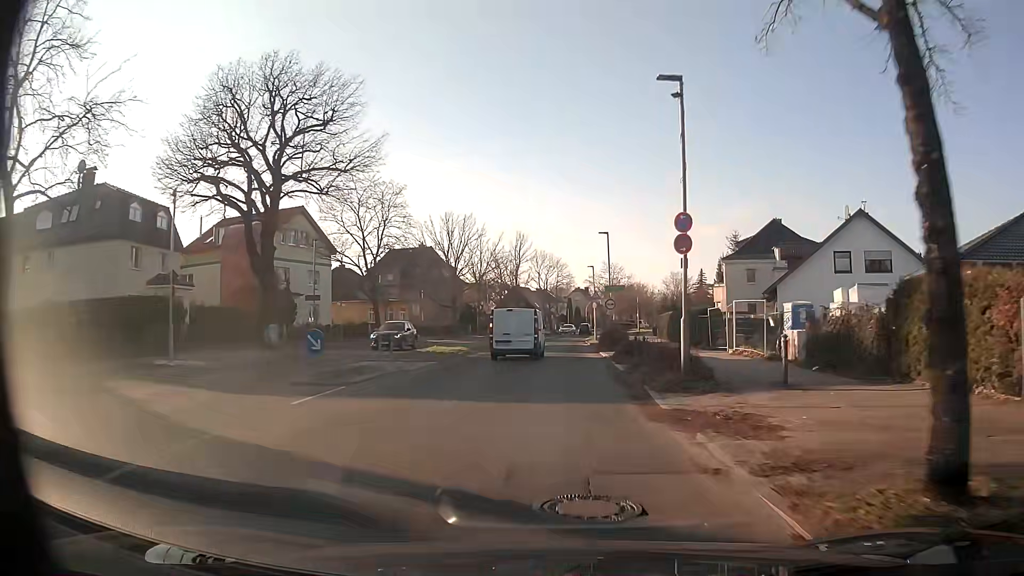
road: secondary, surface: asphalt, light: Day
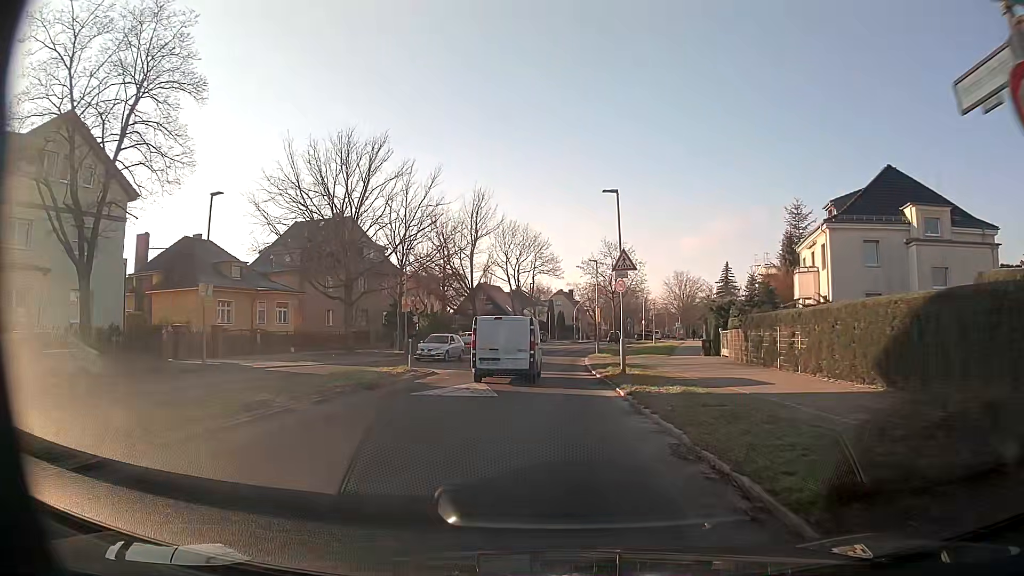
(+0.2, +32.8) m; +1°
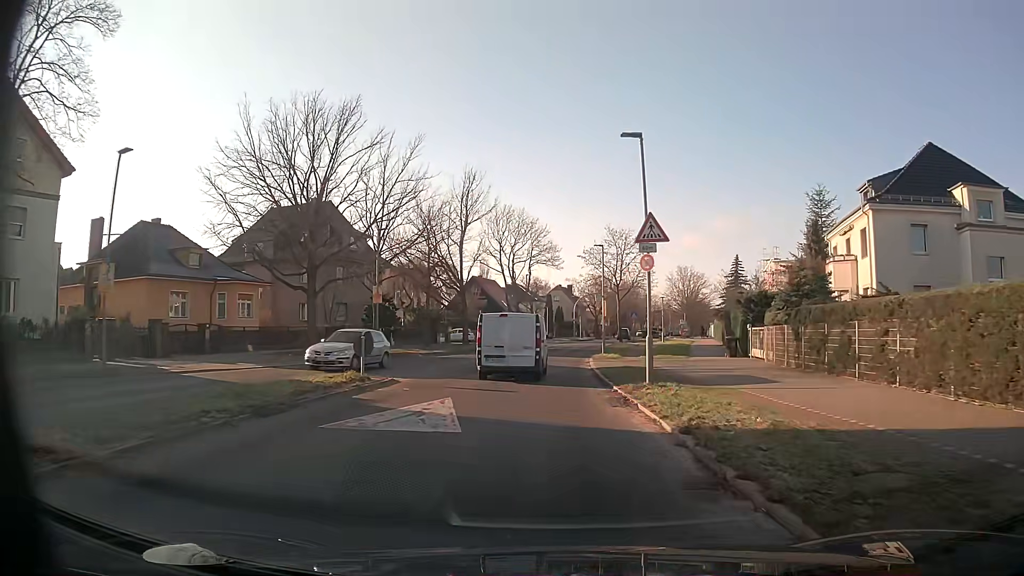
(0.0, +6.3) m; 0°
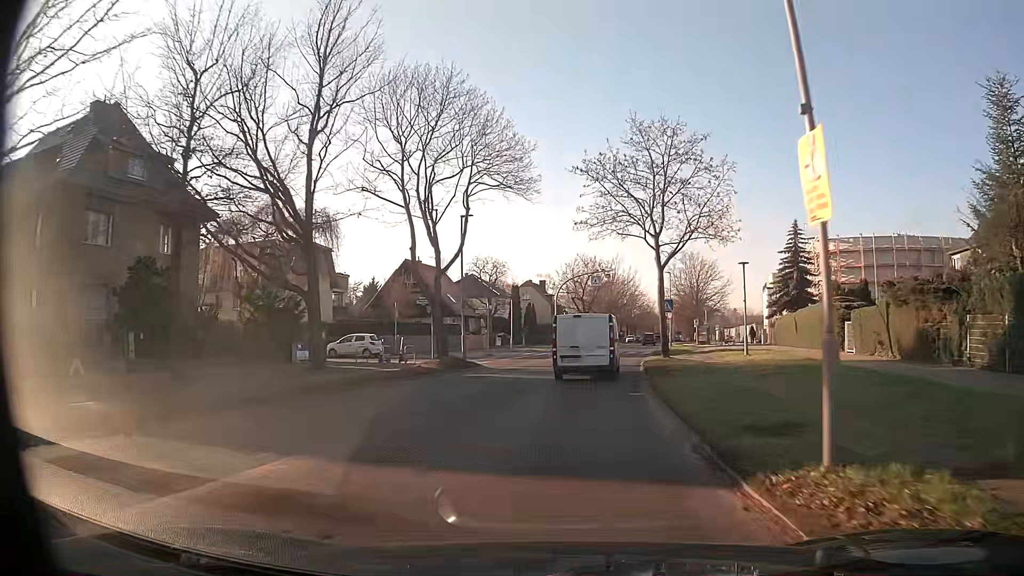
(+0.4, +32.2) m; +3°
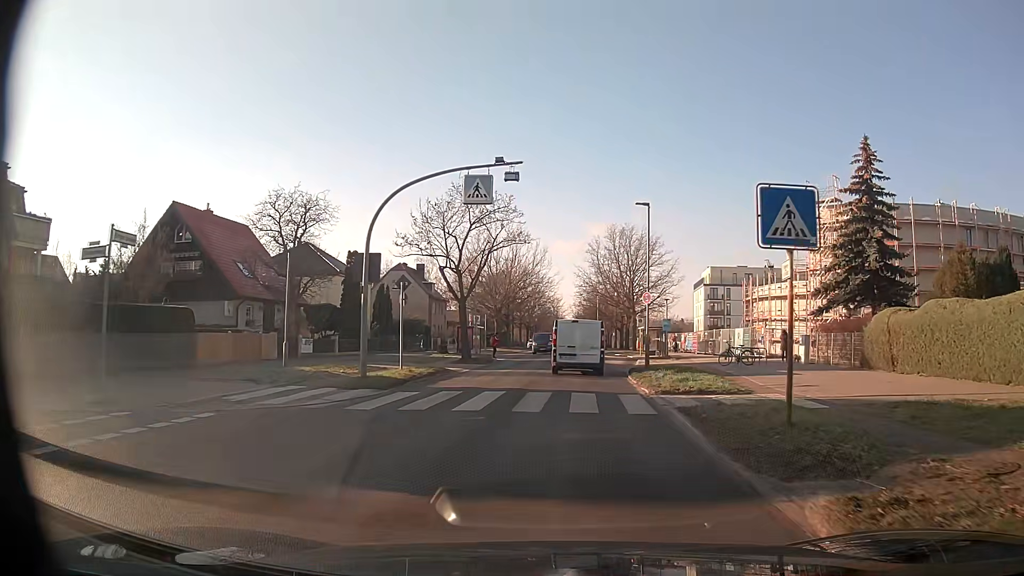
(+2.3, +31.1) m; +9°
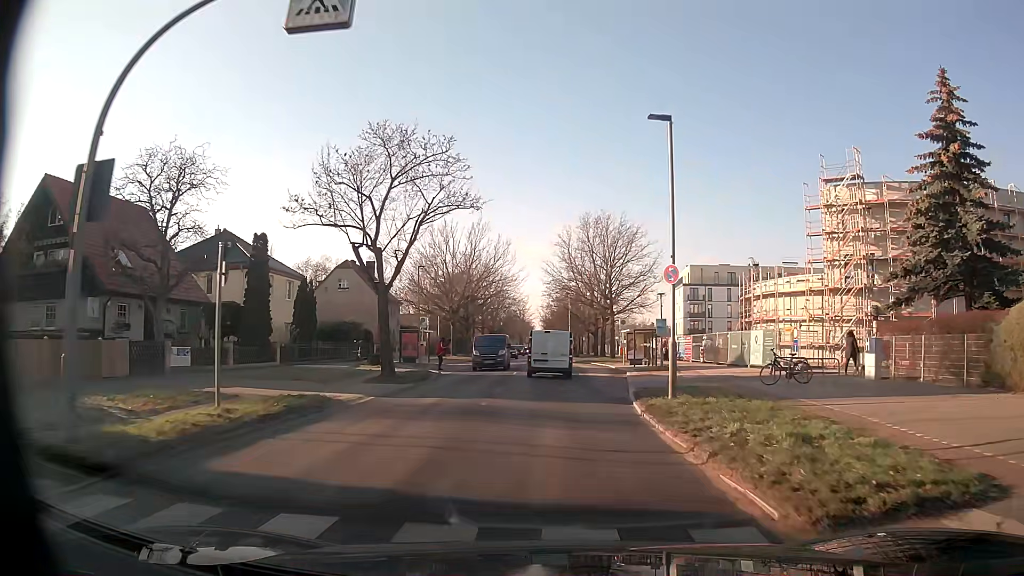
(+0.2, +10.9) m; +3°
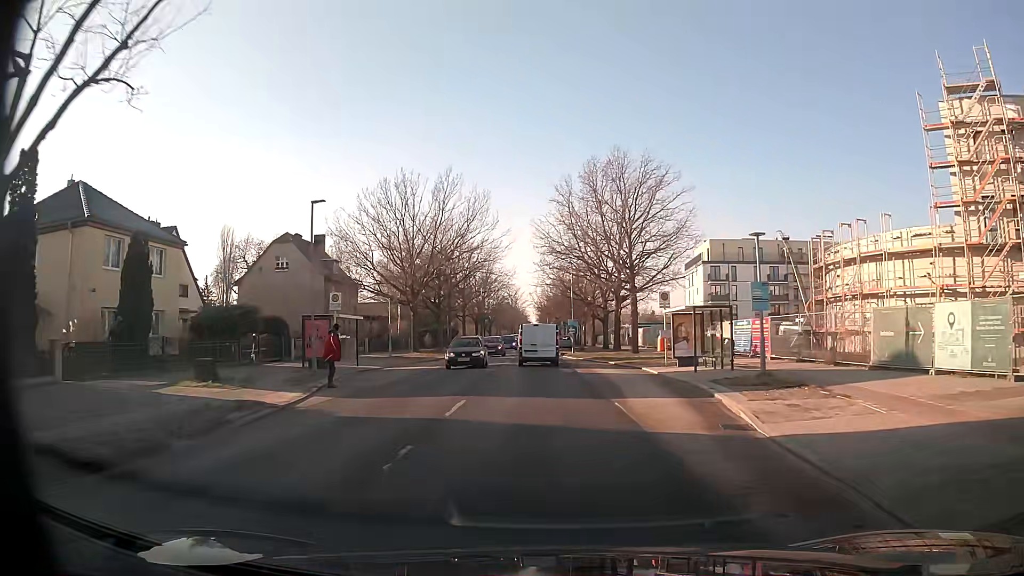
(+0.1, +19.2) m; 0°
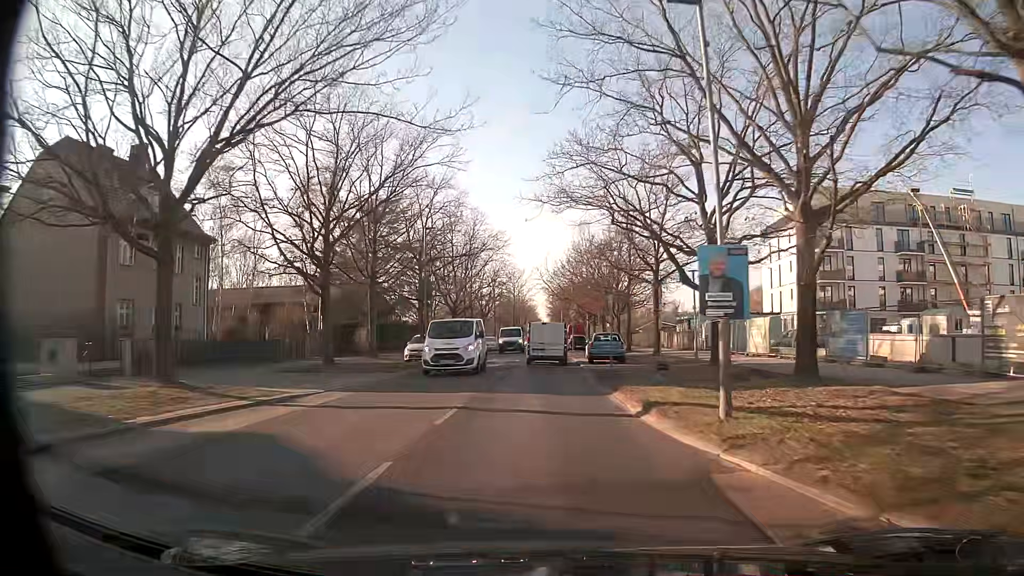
(-0.6, +37.7) m; -1°
(0, +10) (0, +20) (0, +30) (0, +40) (0, +50) (0, +60) (0, +70) (0, +80) (0, +90) (0, +100) m
